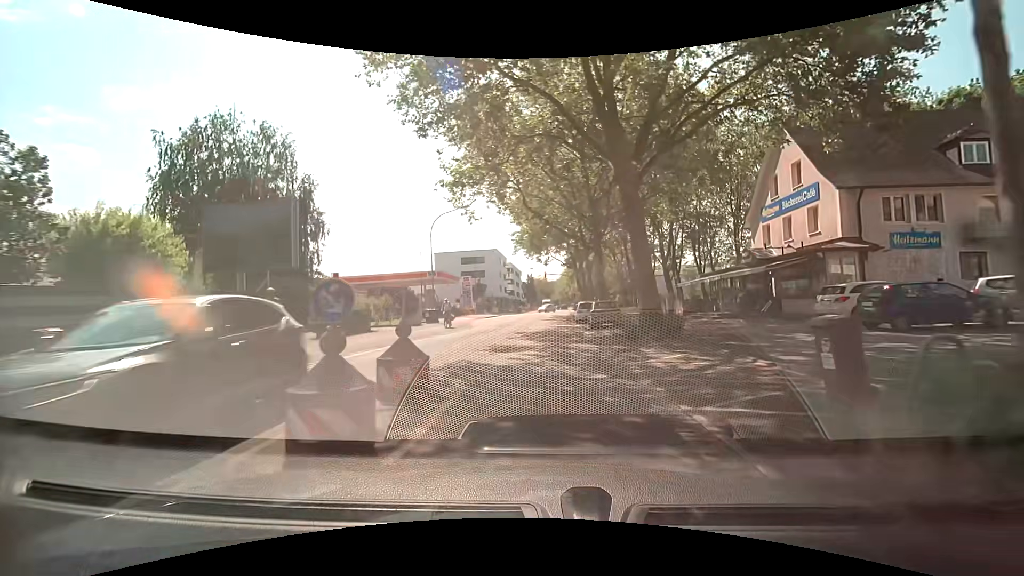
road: secondary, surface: asphalt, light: Day
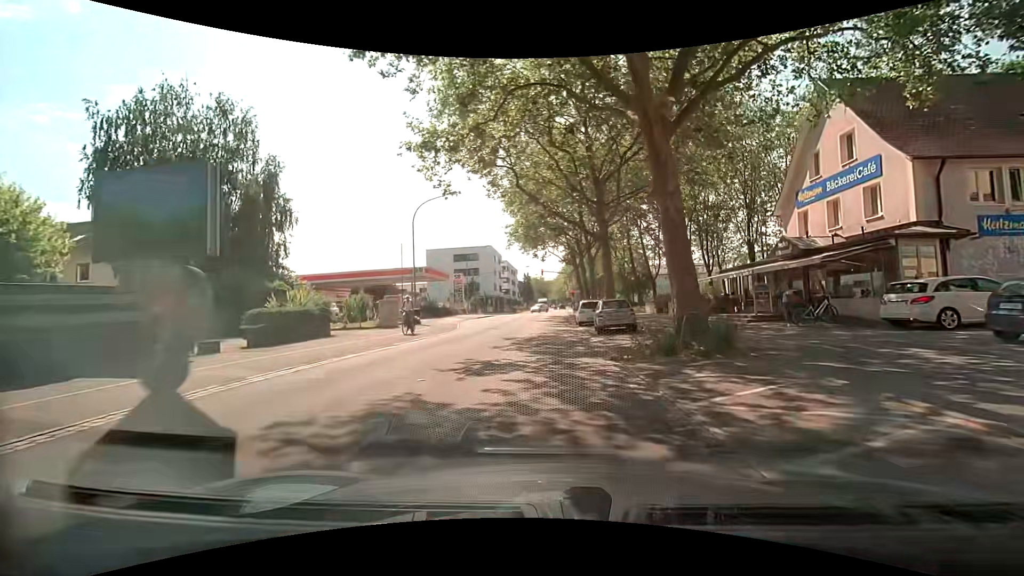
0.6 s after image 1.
(-0.1, +4.8) m; -1°
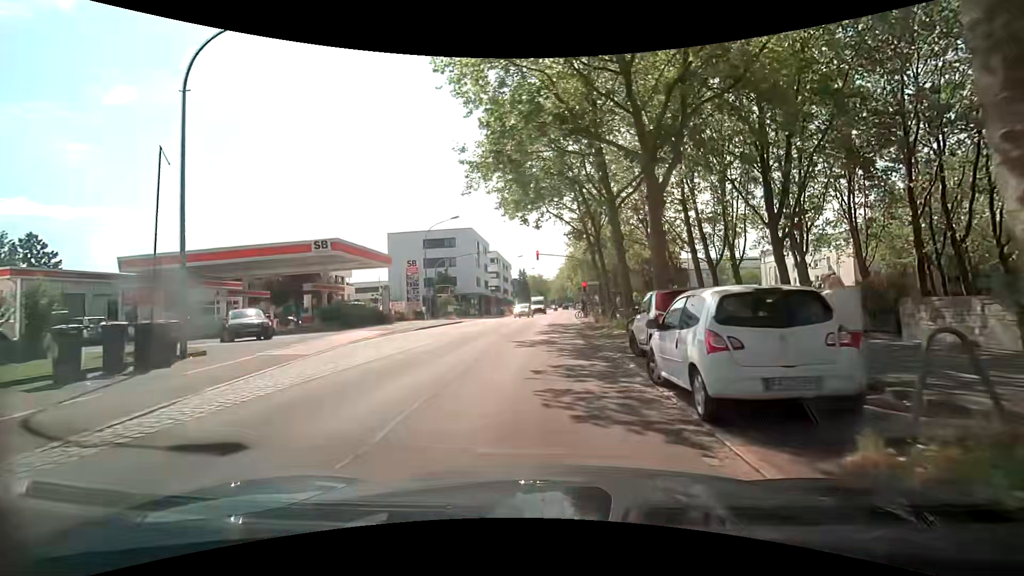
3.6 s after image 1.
(+0.2, +23.3) m; -1°
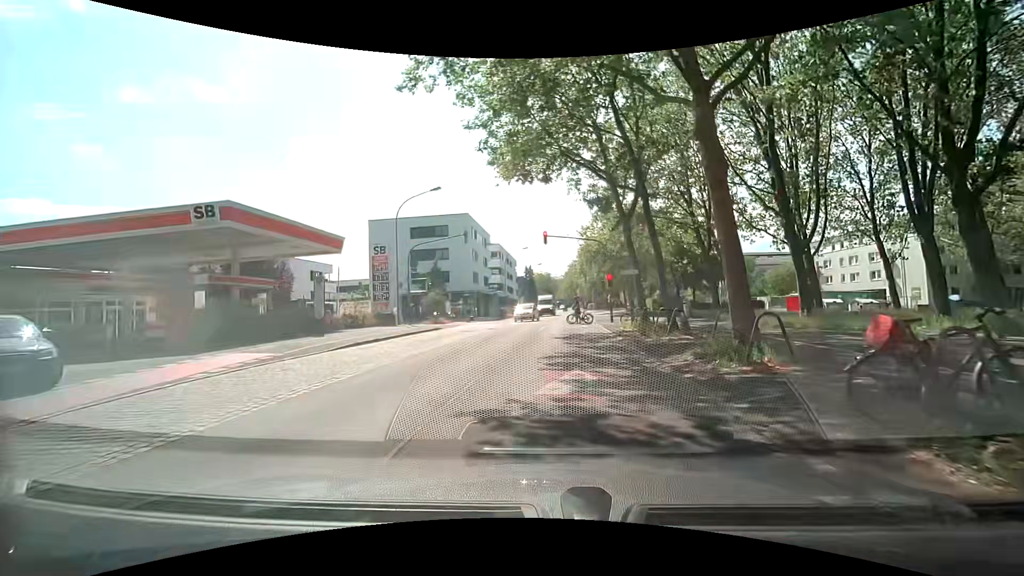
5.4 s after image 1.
(0.0, +11.5) m; +1°
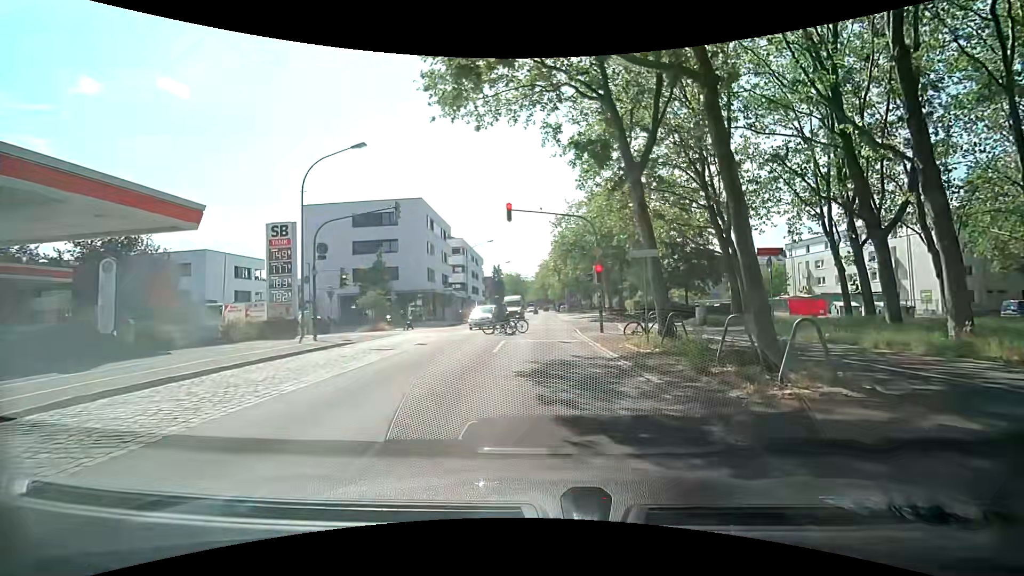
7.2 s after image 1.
(+0.2, +9.6) m; +2°
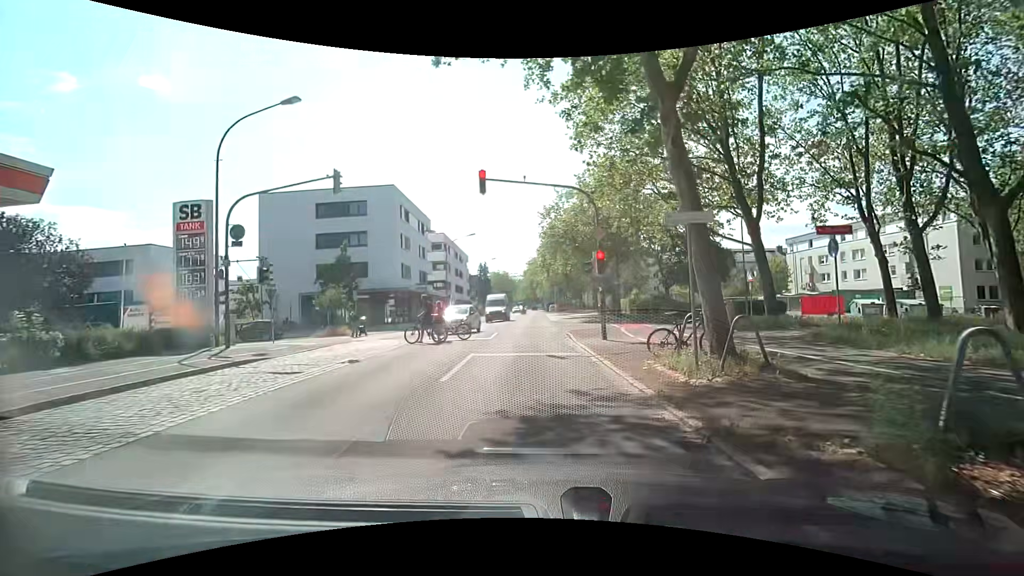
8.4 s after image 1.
(+0.2, +5.5) m; +1°
